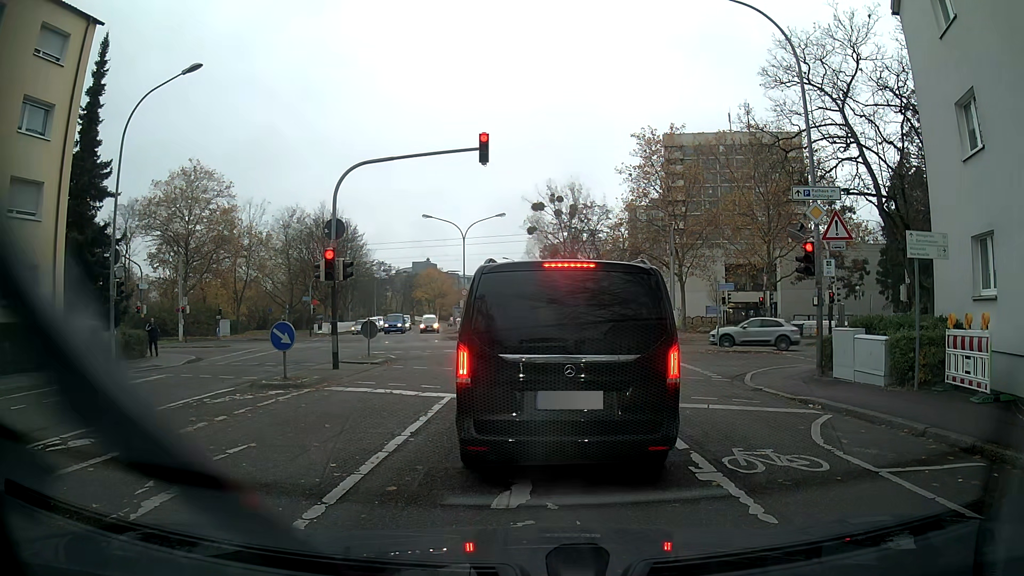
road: residential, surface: asphalt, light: Day
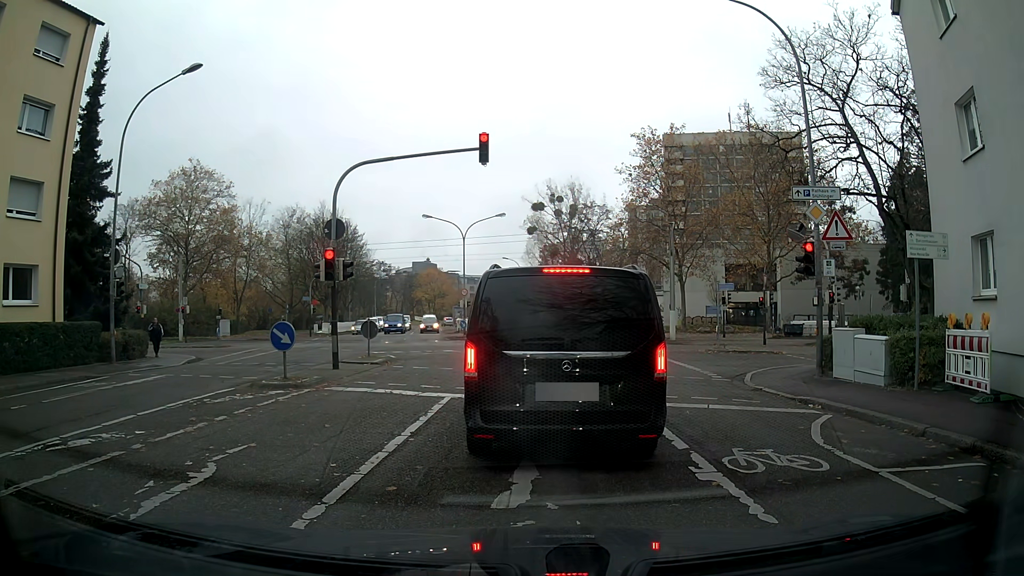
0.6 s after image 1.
(0.0, 0.0) m; 0°
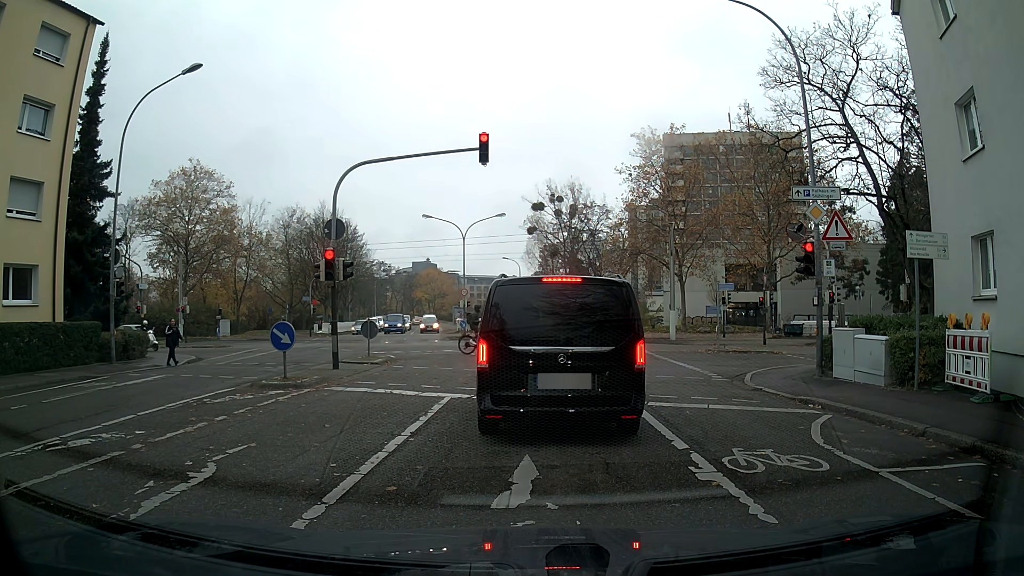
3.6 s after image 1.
(0.0, 0.0) m; 0°
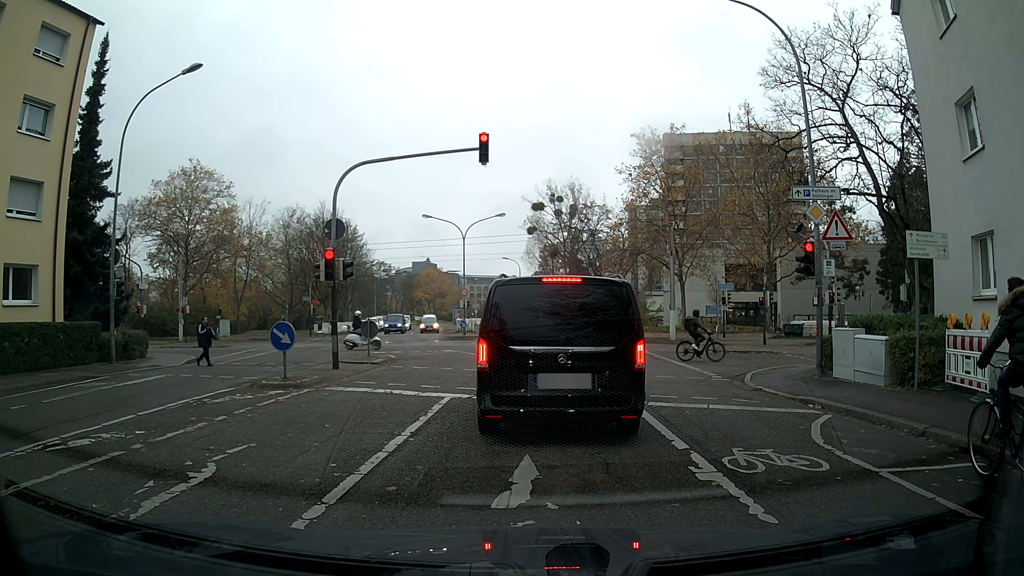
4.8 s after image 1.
(0.0, 0.0) m; 0°
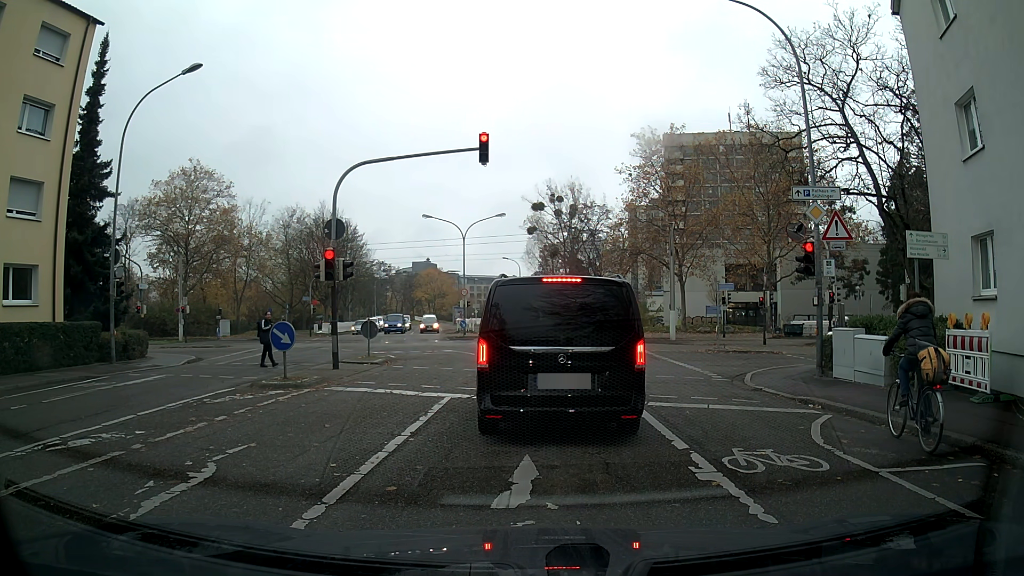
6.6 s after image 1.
(0.0, 0.0) m; 0°
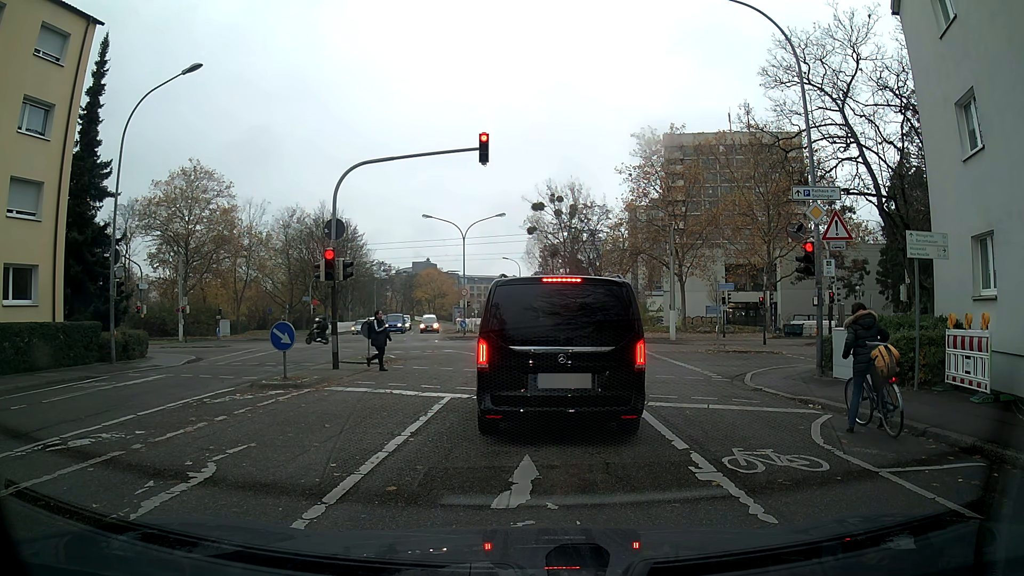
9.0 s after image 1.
(0.0, 0.0) m; 0°
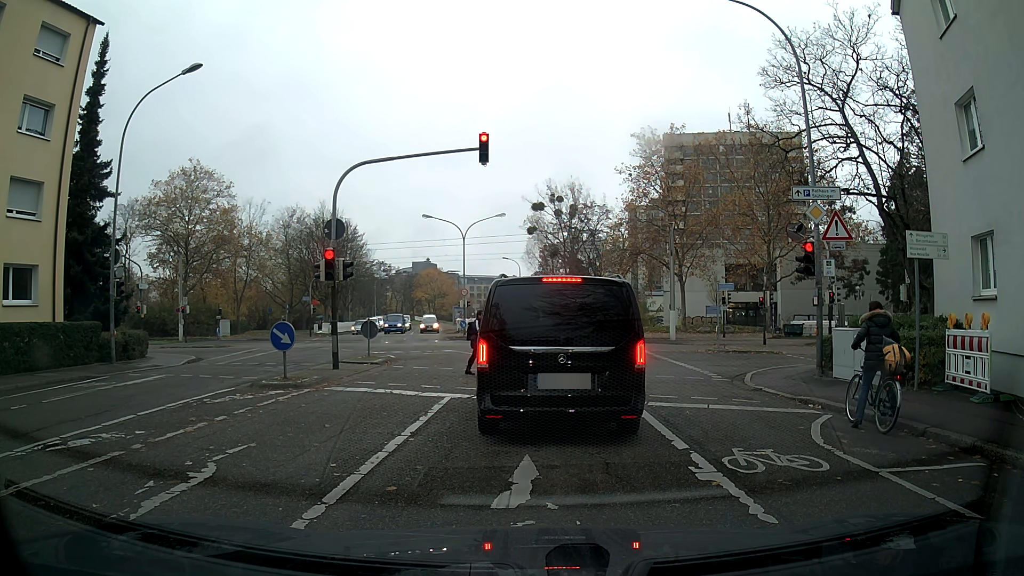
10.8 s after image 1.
(0.0, 0.0) m; 0°
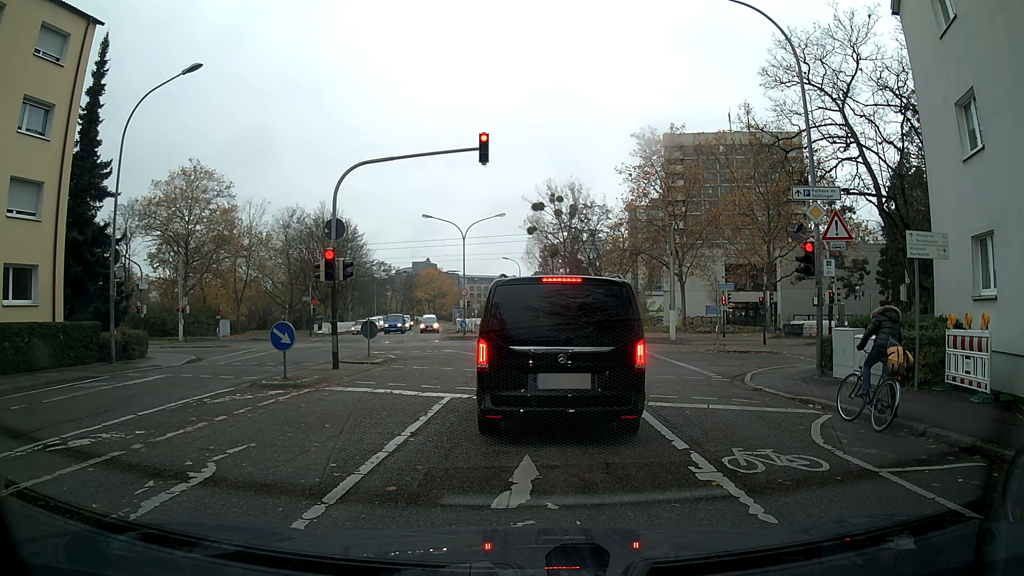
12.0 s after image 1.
(0.0, 0.0) m; 0°
(0, +10) (+1, +20) (+1, +30) (+1, +40) (0, +50) (-1, +60) (-3, +70) (-4, +80) (-7, +89) (-9, +99) m
